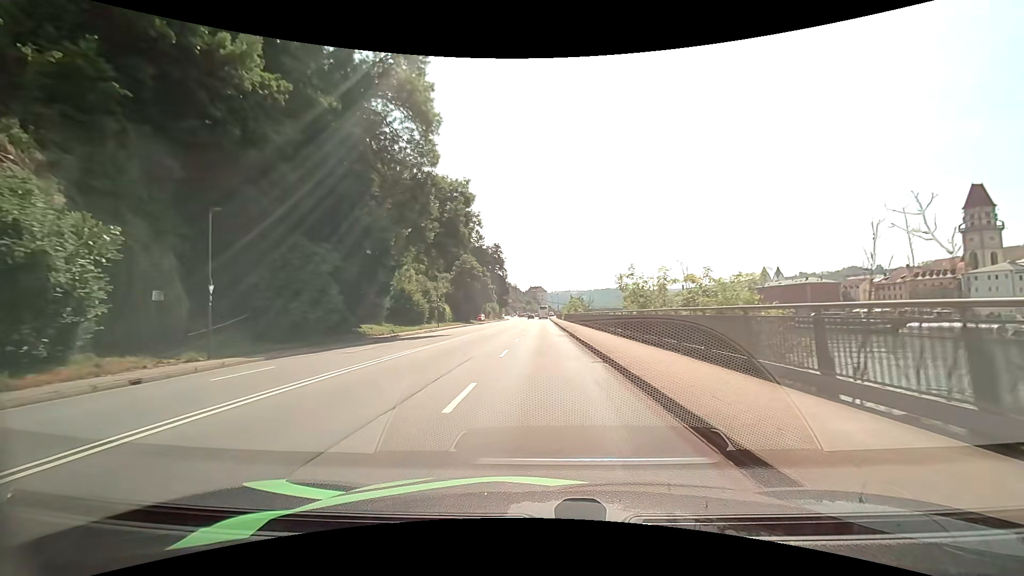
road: primary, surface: asphalt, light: Day
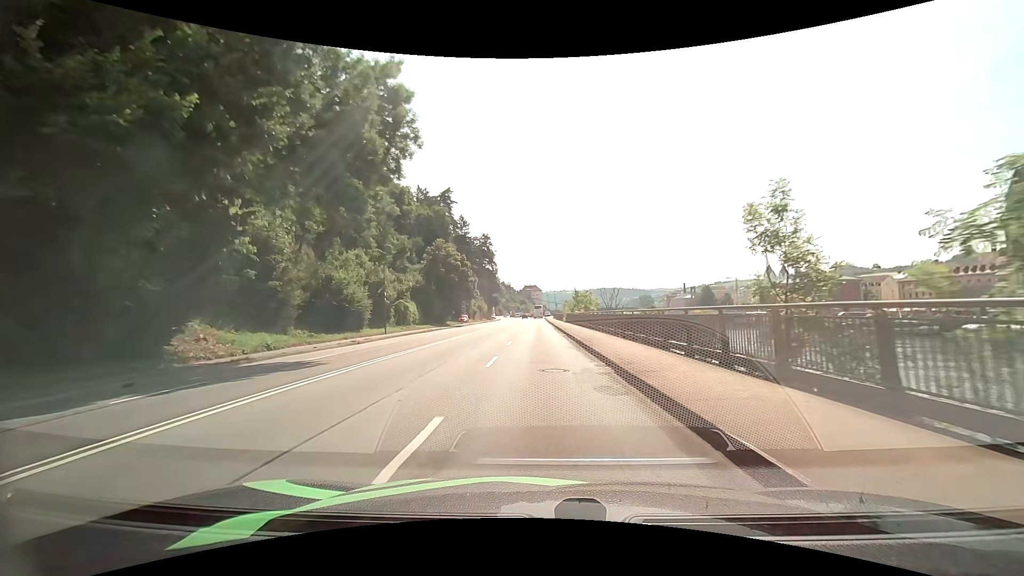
(0.0, +21.3) m; 0°
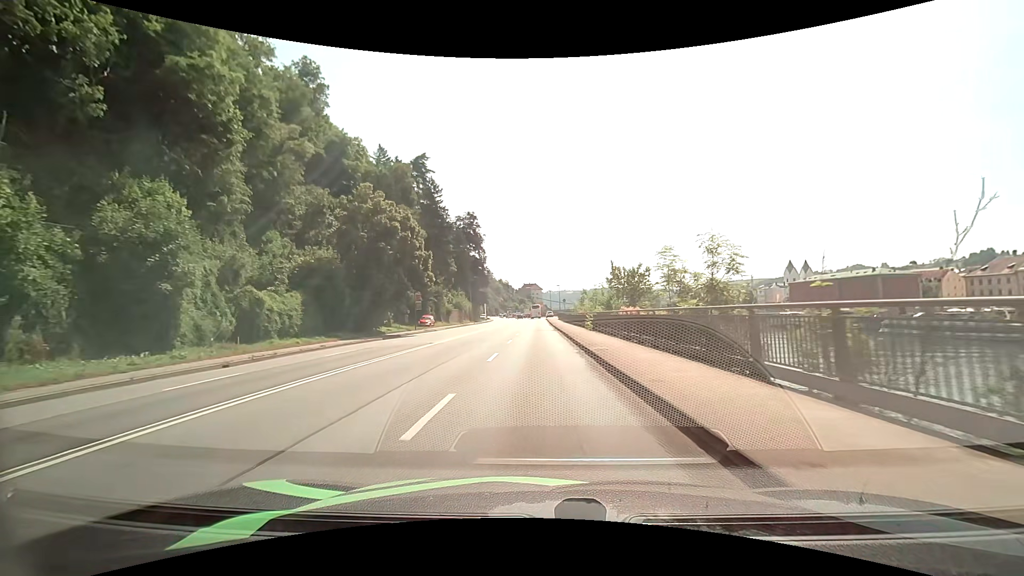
(+0.1, +34.0) m; 0°
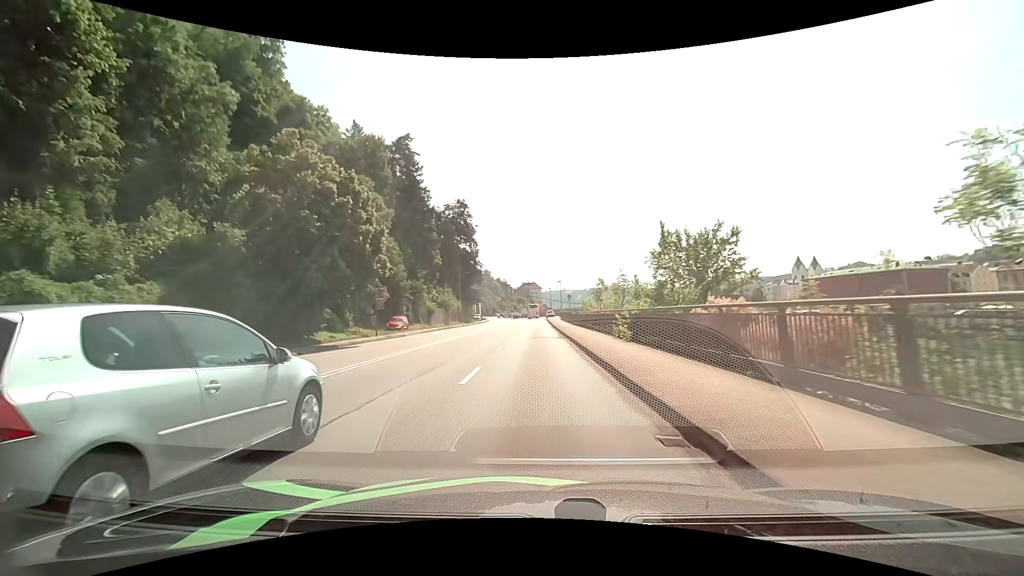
(0.0, +13.7) m; 0°
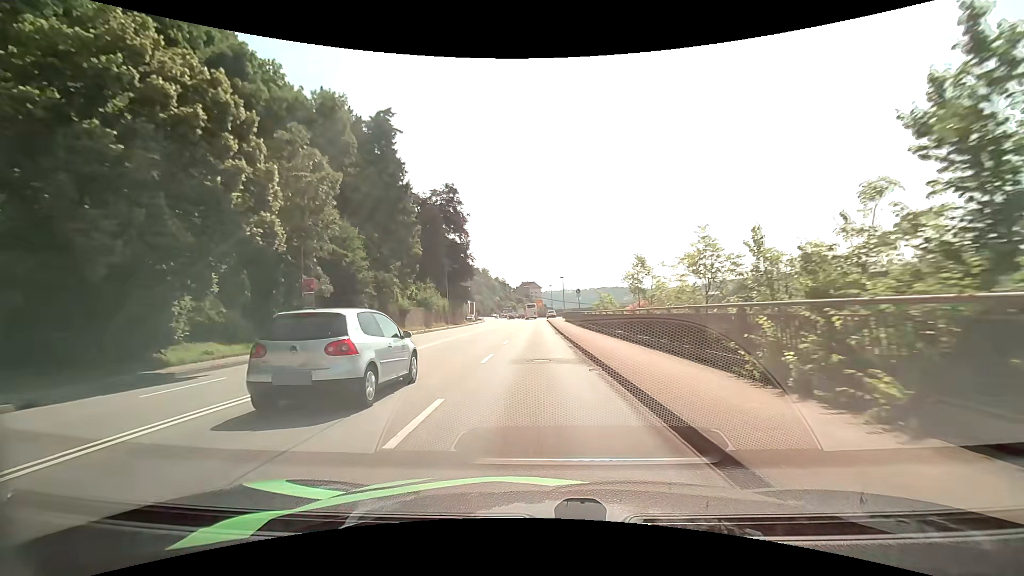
(0.0, +13.8) m; 0°
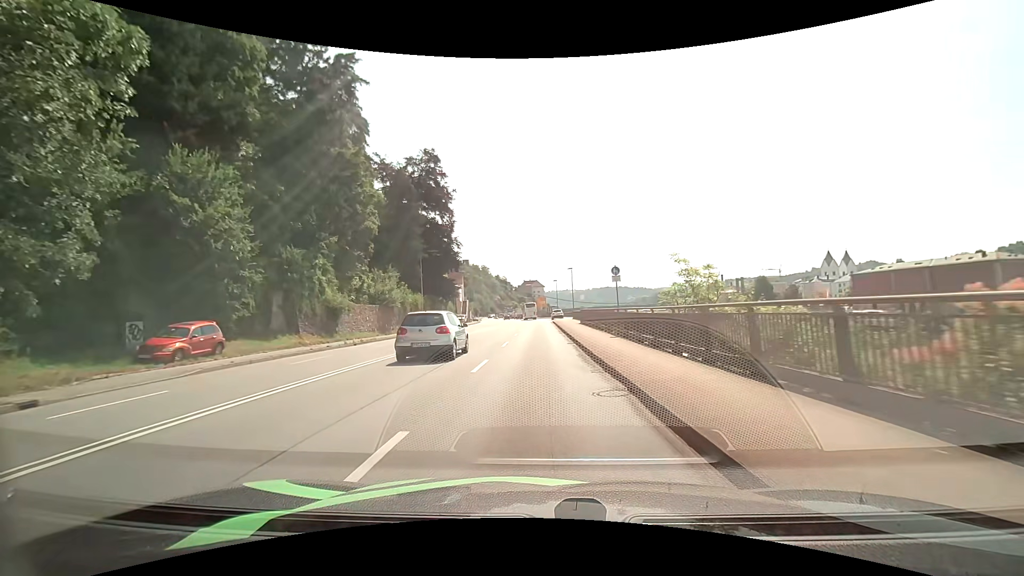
(0.0, +20.2) m; 0°
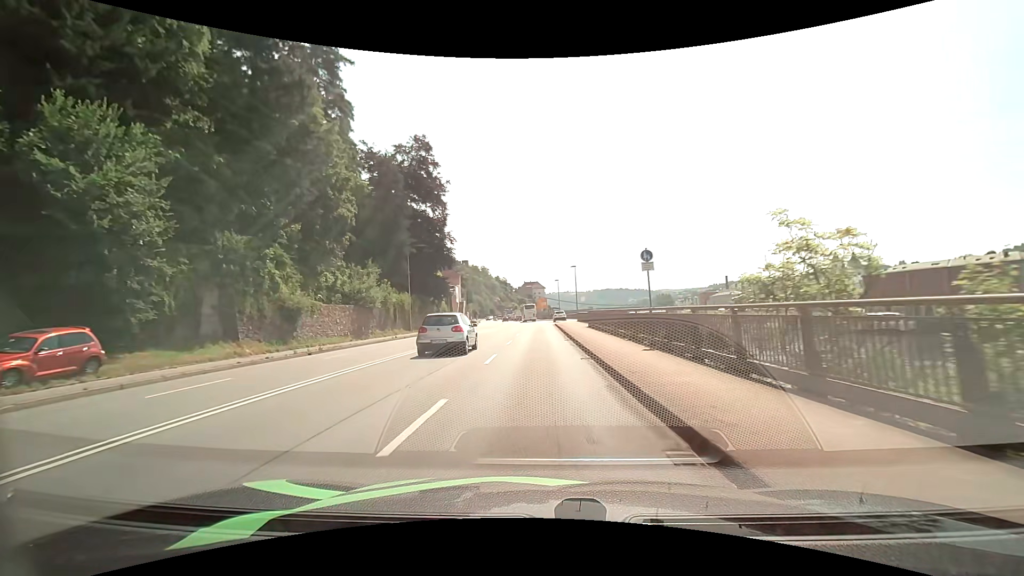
(0.0, +6.7) m; -1°
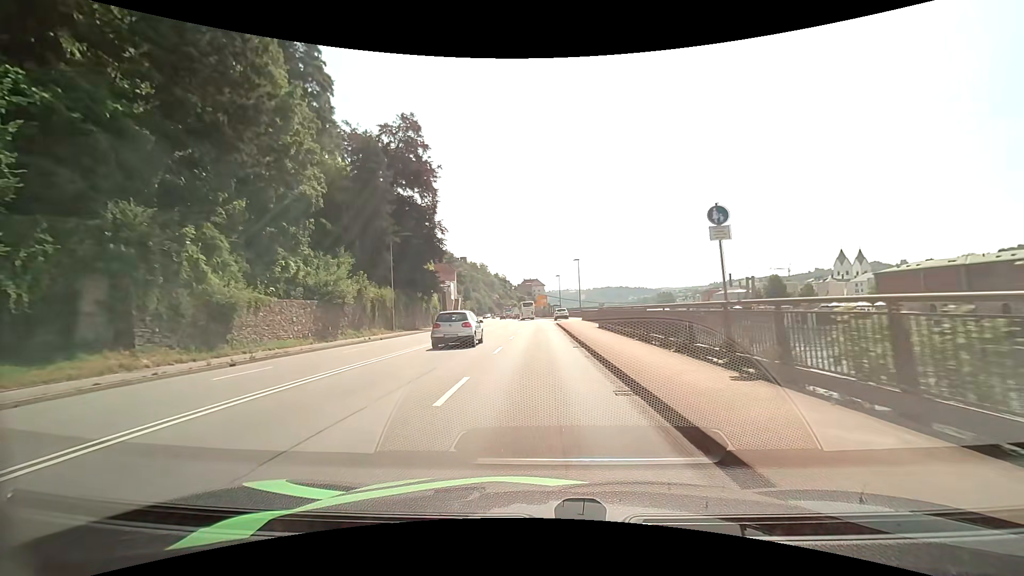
(0.0, +6.7) m; 0°
(0, +10) (0, +20) (0, +30) (0, +40) (0, +50) (0, +60) (0, +70) (-1, +80) (-1, +90) (-2, +100) m
